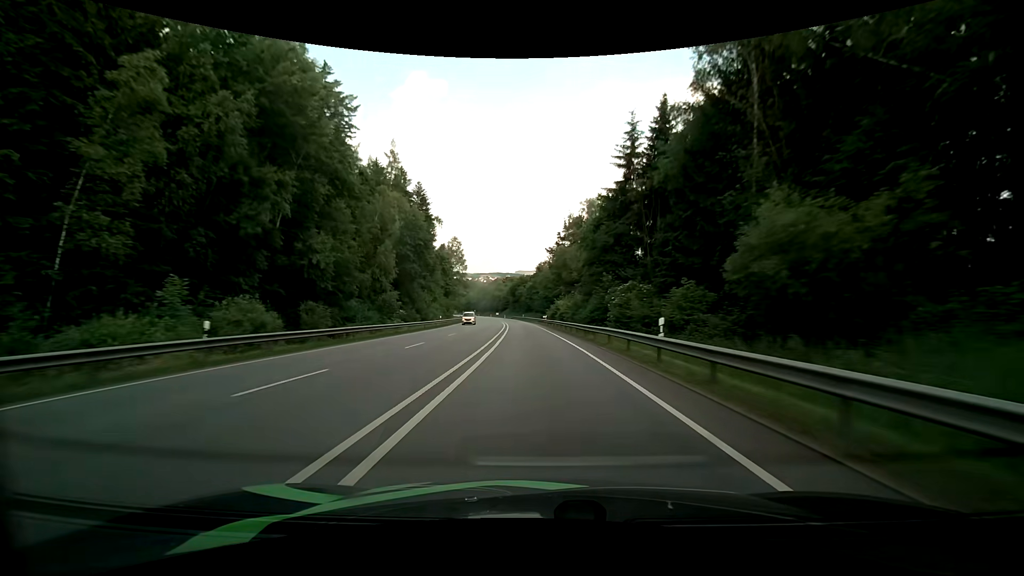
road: primary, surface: asphalt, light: Day
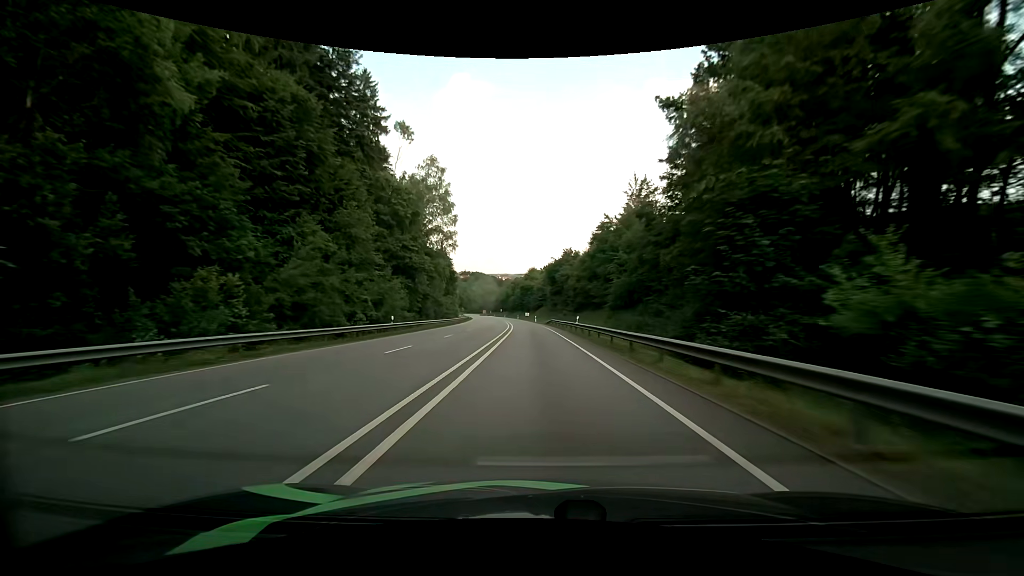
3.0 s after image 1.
(-3.3, +76.0) m; -5°
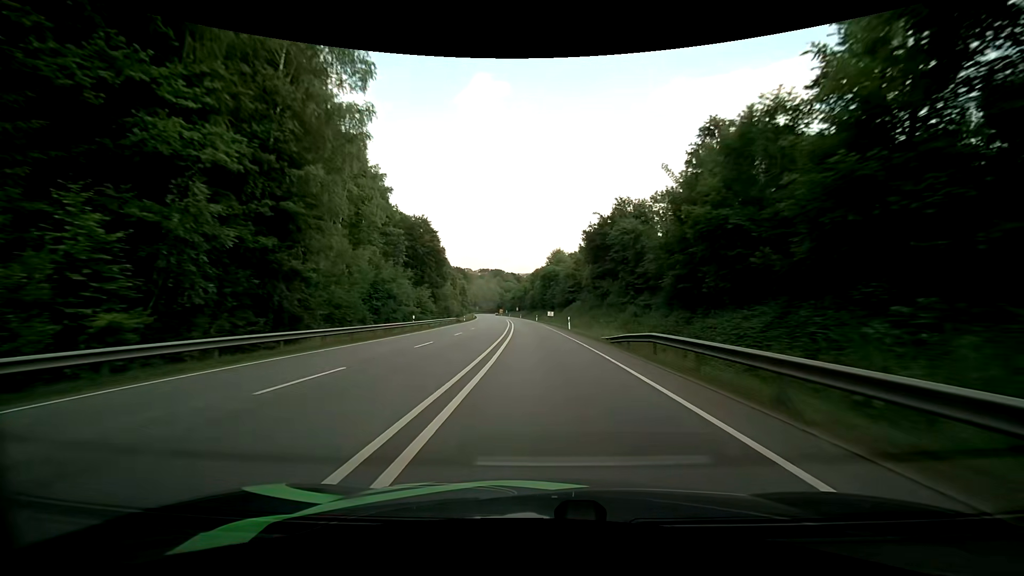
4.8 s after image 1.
(-1.1, +45.6) m; -3°
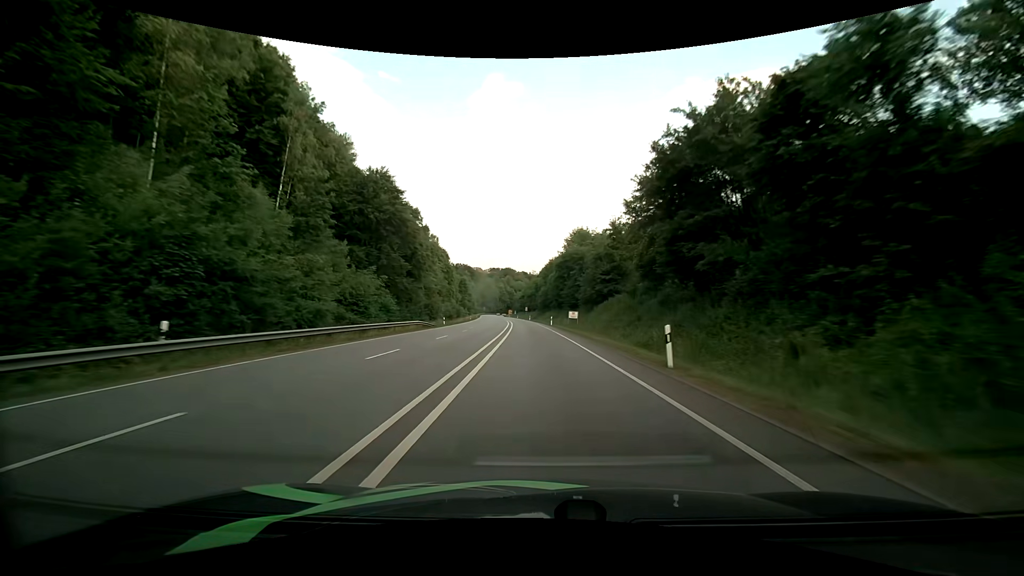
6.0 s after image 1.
(-0.3, +30.0) m; -2°
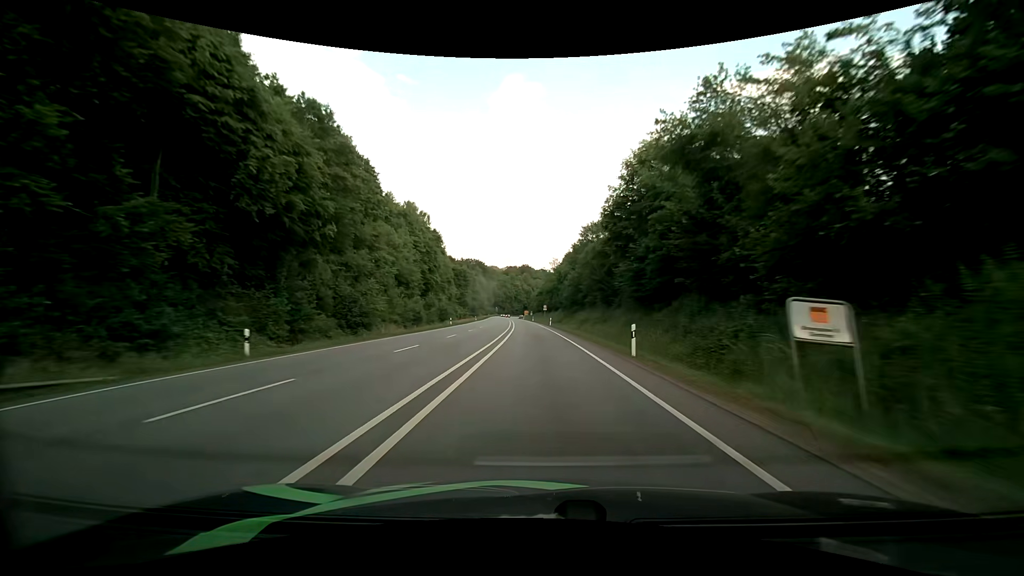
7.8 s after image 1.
(-0.6, +45.1) m; -2°
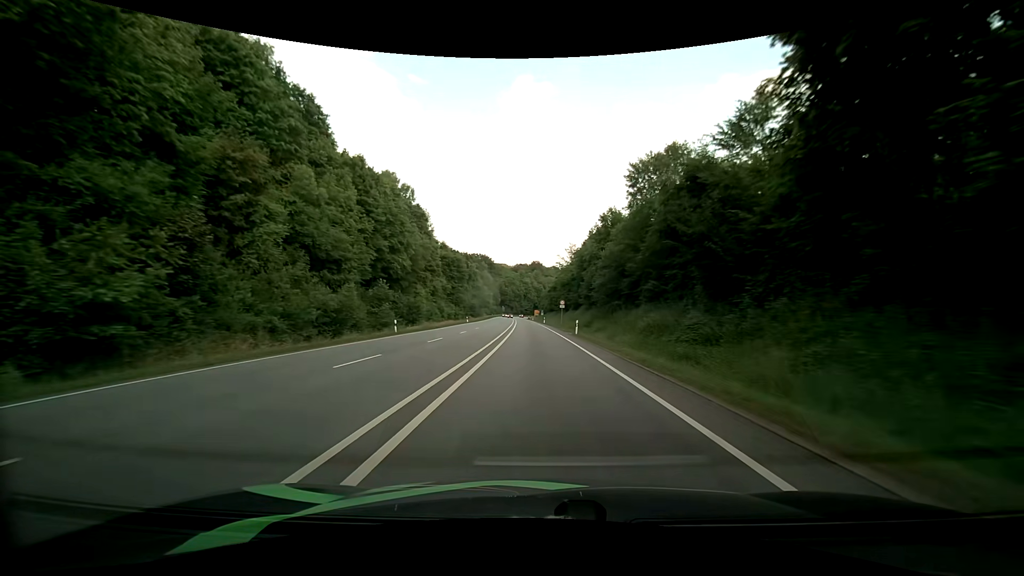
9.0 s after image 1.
(-0.4, +30.2) m; -1°
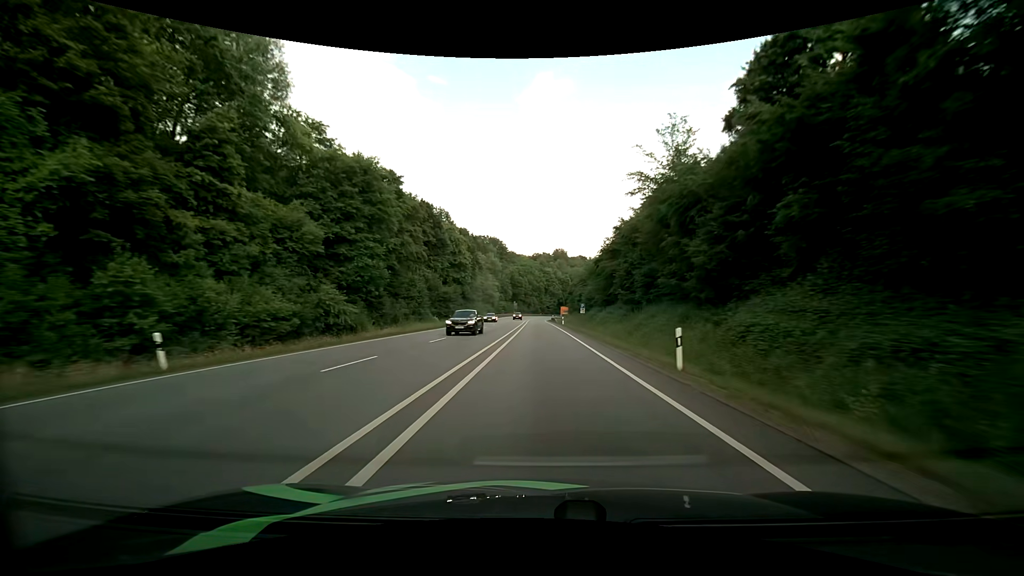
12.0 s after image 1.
(-1.8, +73.7) m; -2°
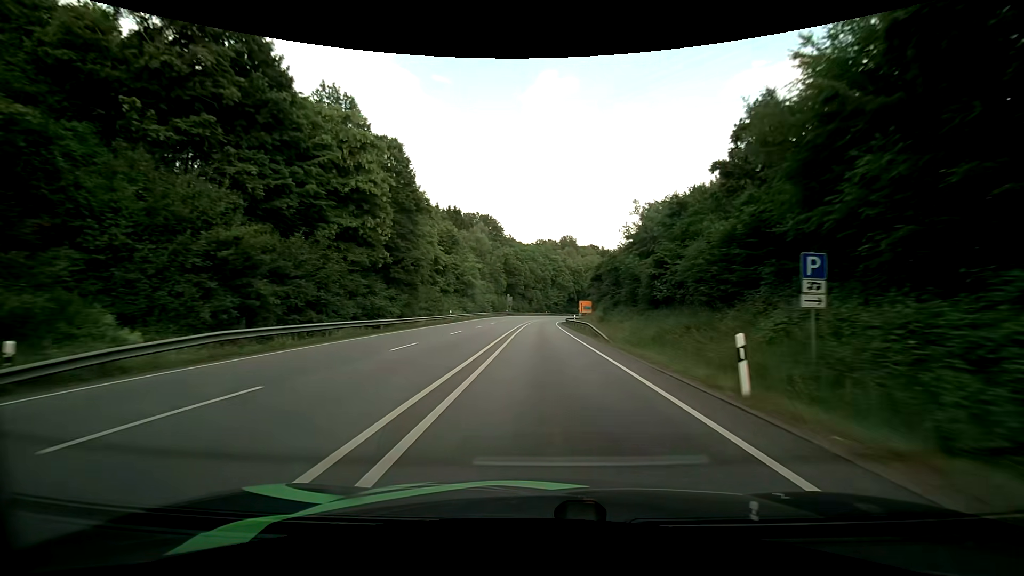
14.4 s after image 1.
(-0.3, +55.1) m; -1°
(0, +10) (0, +20) (0, +30) (0, +40) (0, +50) (0, +60) (+1, +70) (+1, +80) (+2, +90) (+3, +100) m
